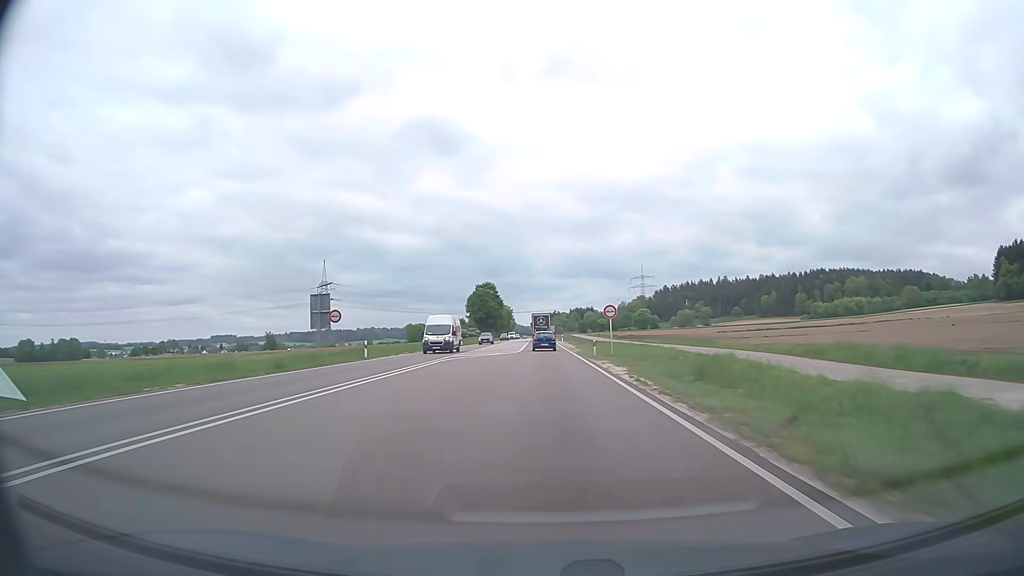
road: trunk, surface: asphalt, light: Day
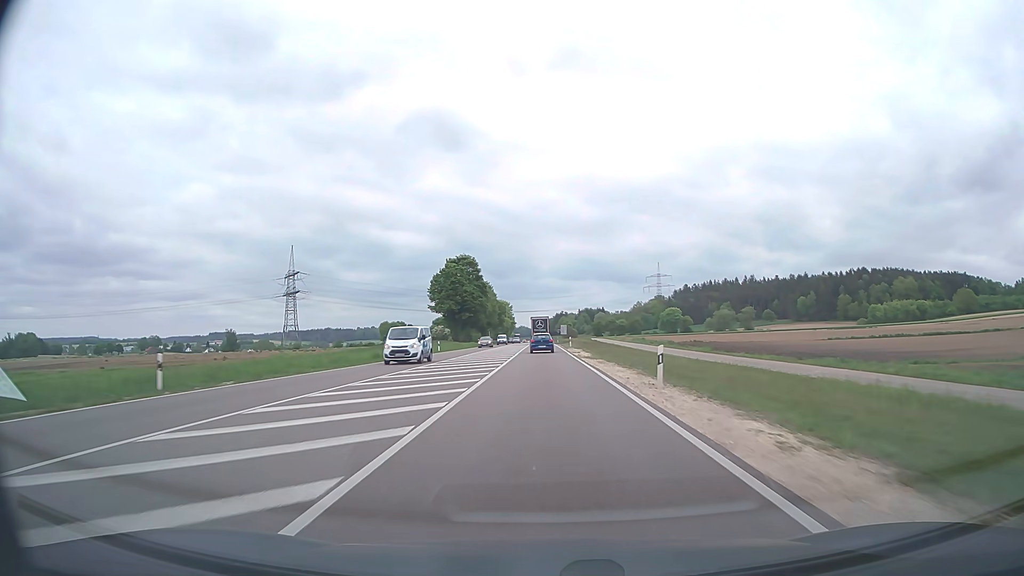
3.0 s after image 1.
(-0.2, +71.3) m; -1°
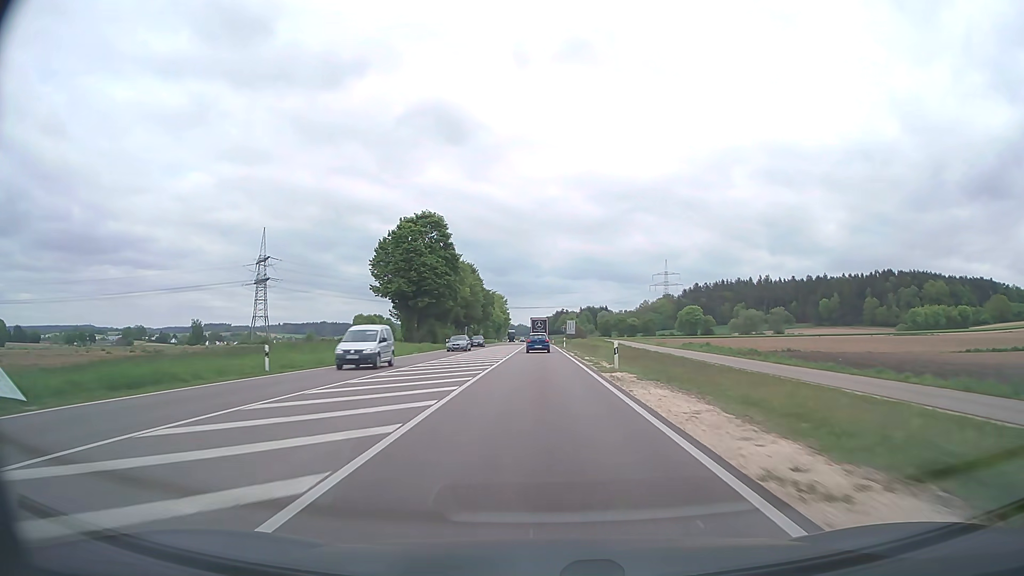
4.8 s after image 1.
(0.0, +42.2) m; 0°
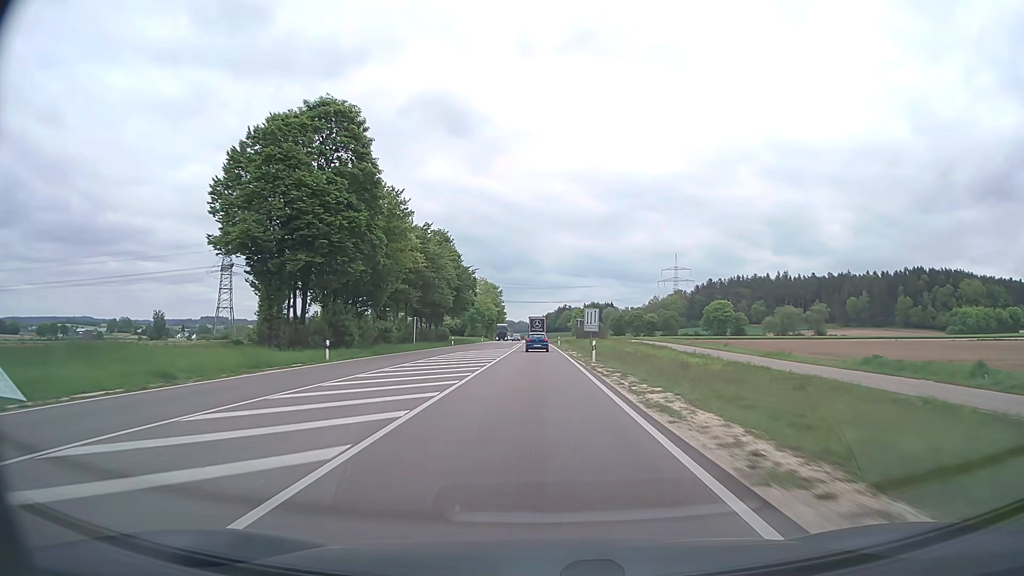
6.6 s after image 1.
(0.0, +41.9) m; 0°
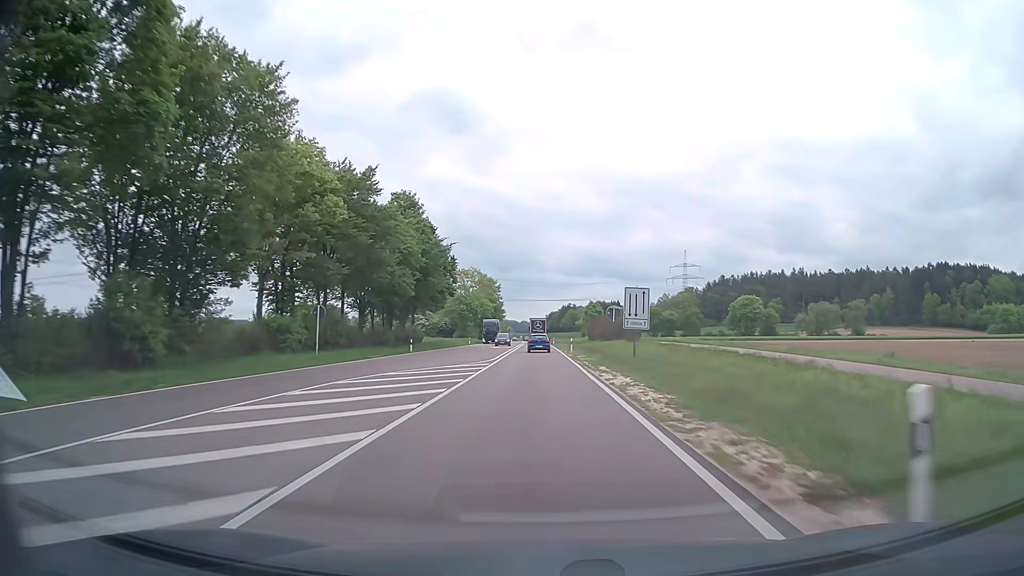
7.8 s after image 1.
(0.0, +27.8) m; 0°
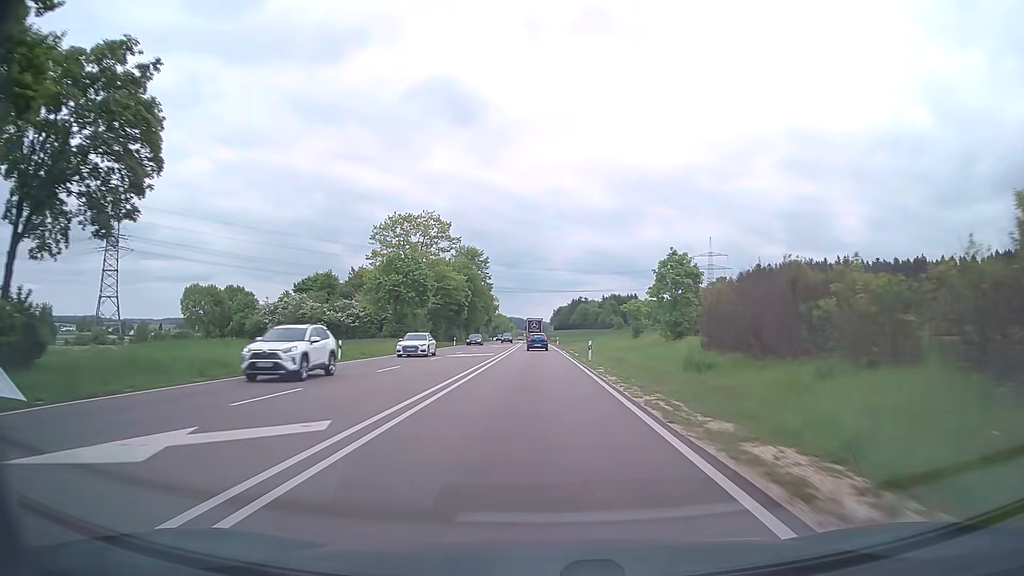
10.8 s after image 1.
(-0.4, +69.7) m; -1°
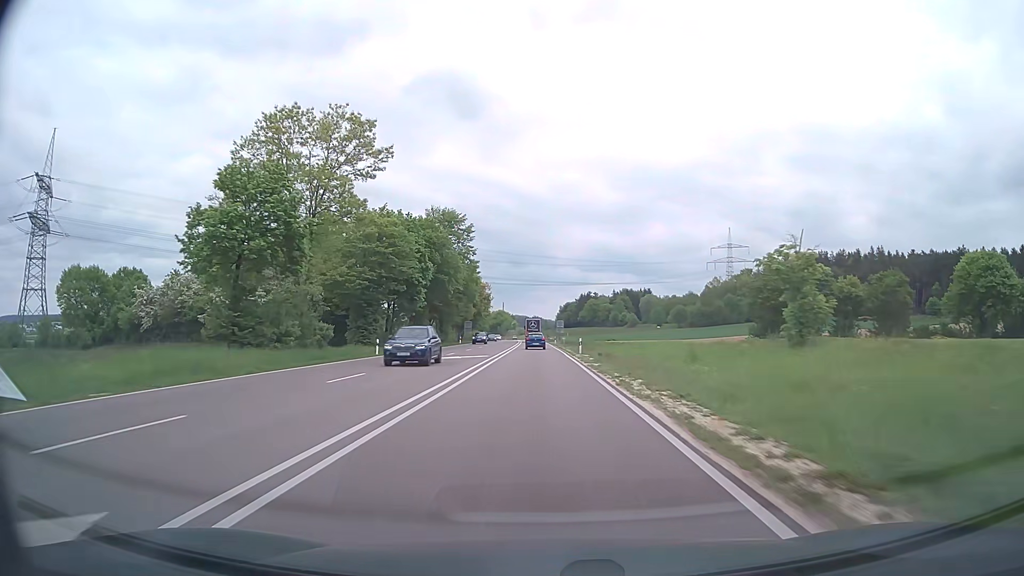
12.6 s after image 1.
(-0.1, +42.0) m; 0°
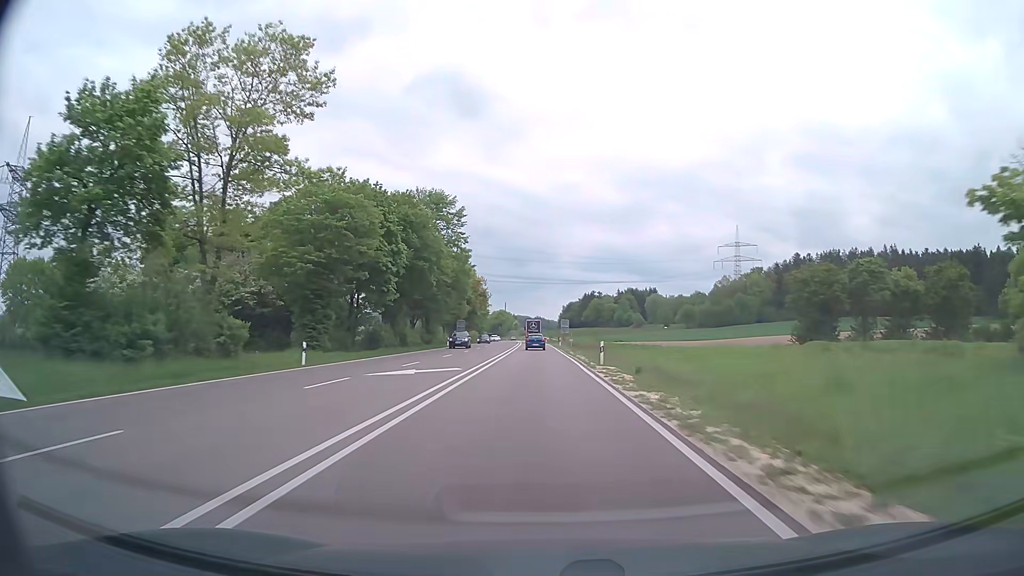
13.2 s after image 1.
(0.0, +14.0) m; 0°
(0, +10) (0, +20) (0, +30) (0, +40) (0, +50) (0, +60) (0, +70) (-1, +80) (-1, +90) (-1, +100) m
